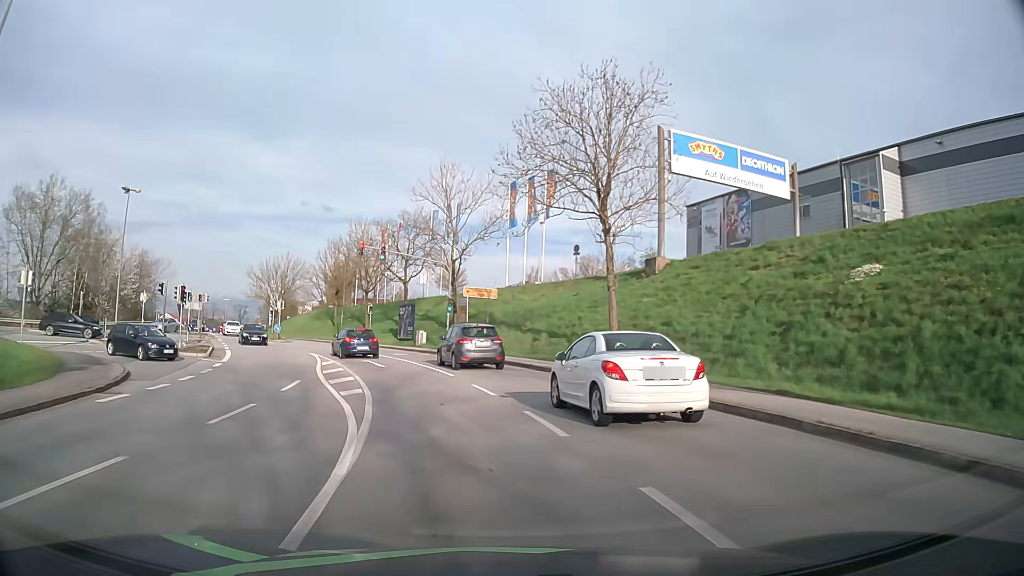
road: tertiary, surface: asphalt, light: Day
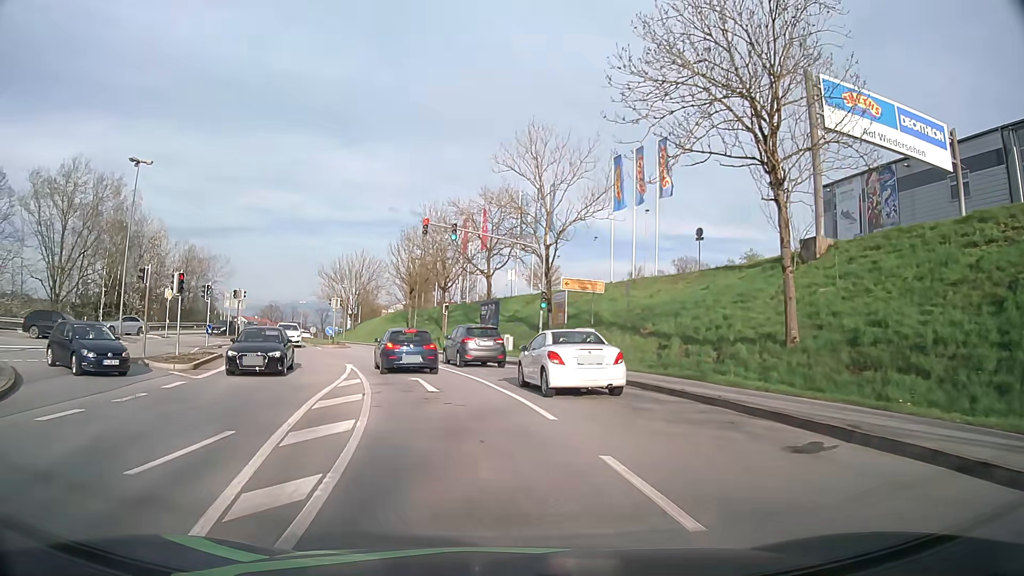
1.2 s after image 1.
(-0.8, +10.1) m; -8°
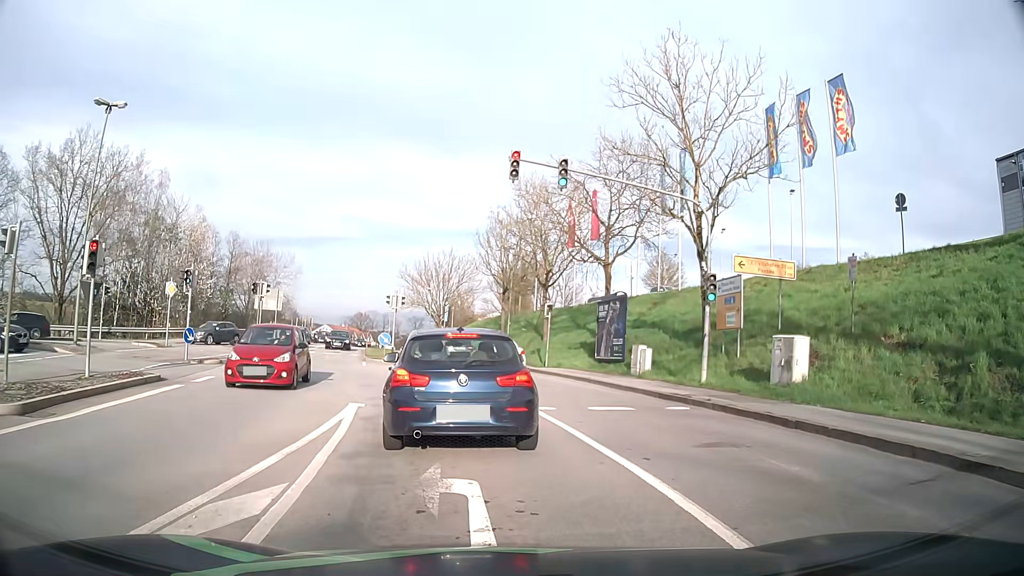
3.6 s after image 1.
(-1.0, +12.6) m; -9°
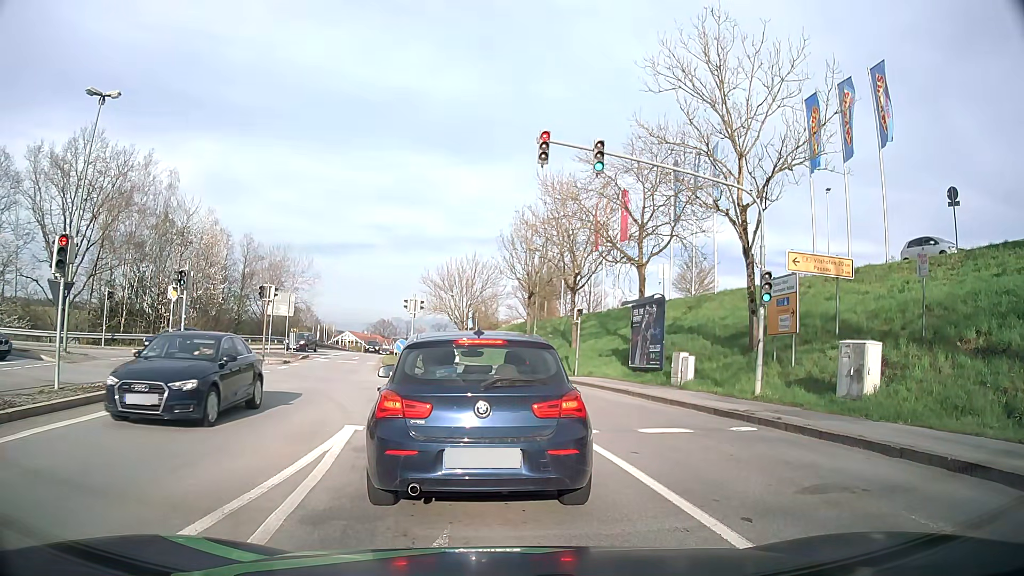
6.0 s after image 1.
(-0.1, +2.3) m; -3°
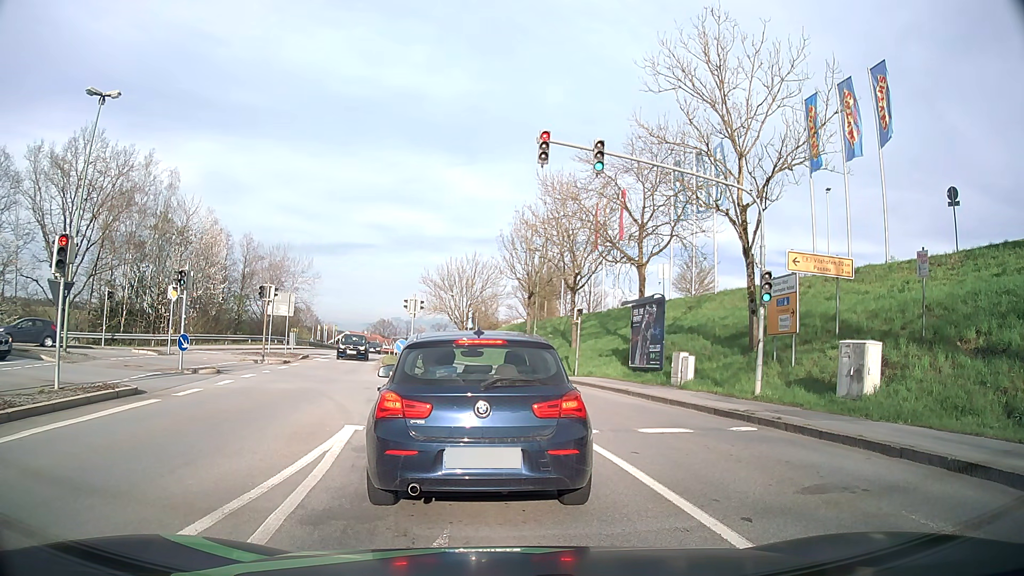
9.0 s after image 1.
(0.0, 0.0) m; 0°
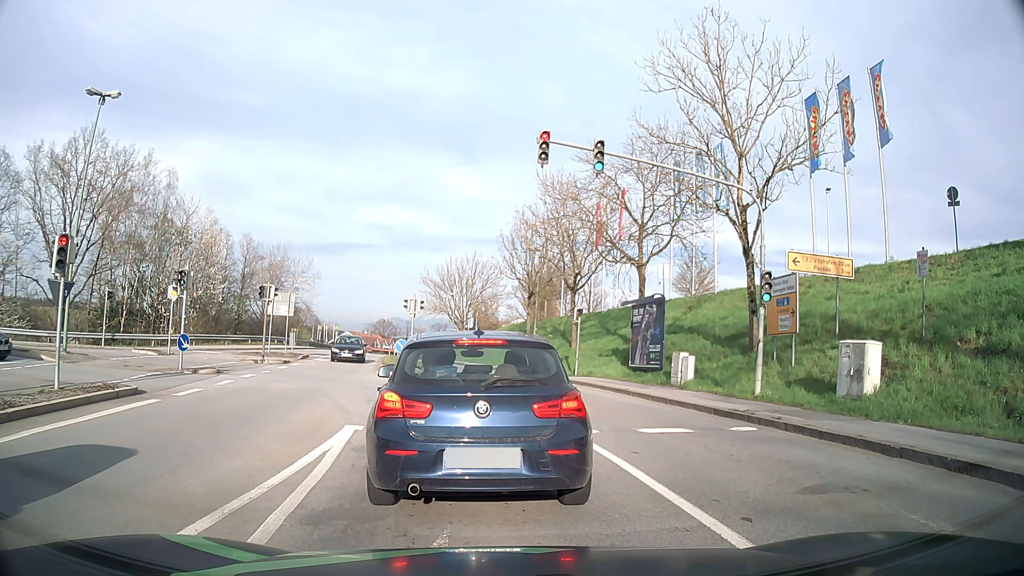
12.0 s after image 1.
(0.0, 0.0) m; 0°
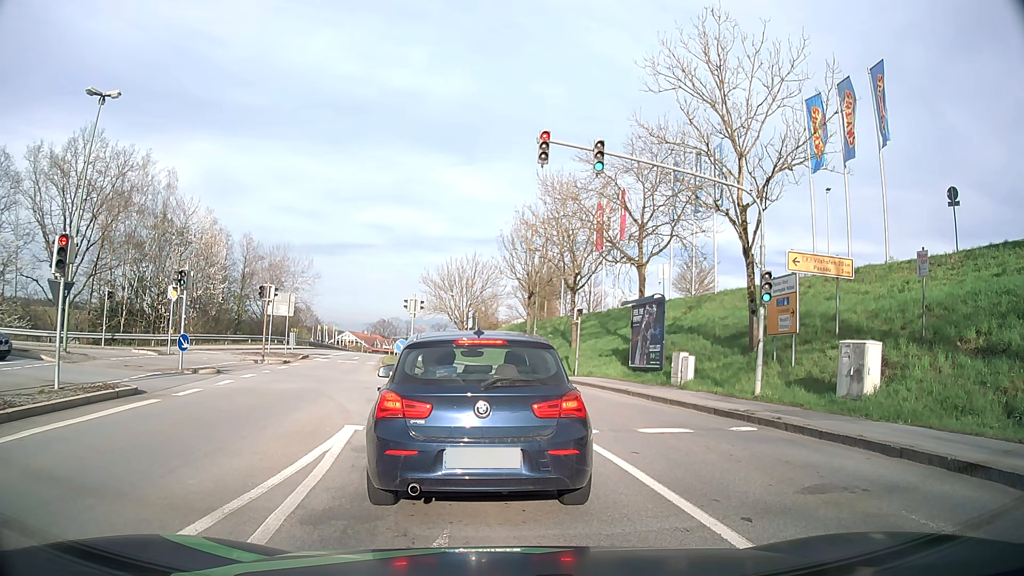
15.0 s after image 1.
(0.0, 0.0) m; 0°
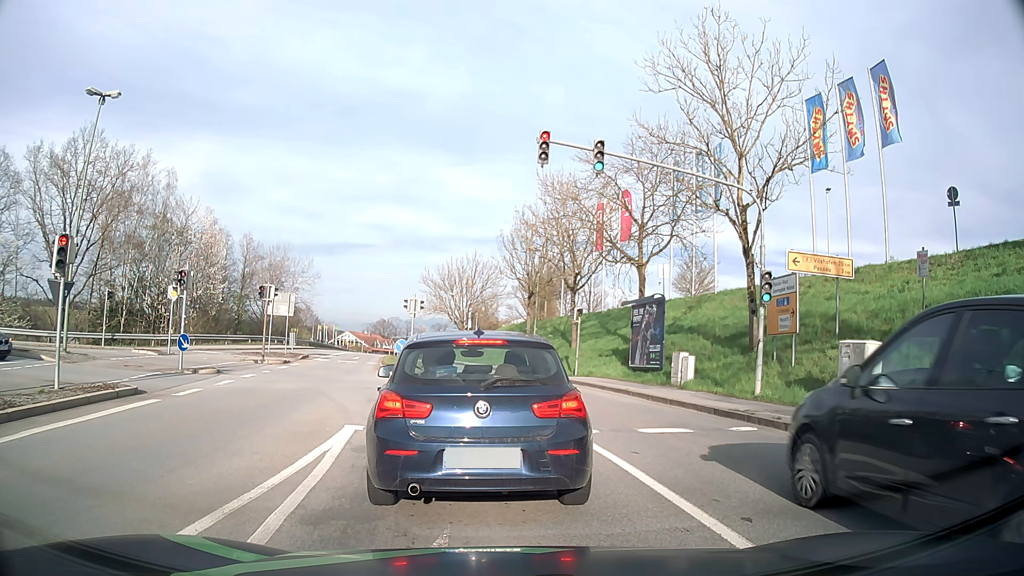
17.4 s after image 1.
(0.0, 0.0) m; 0°
